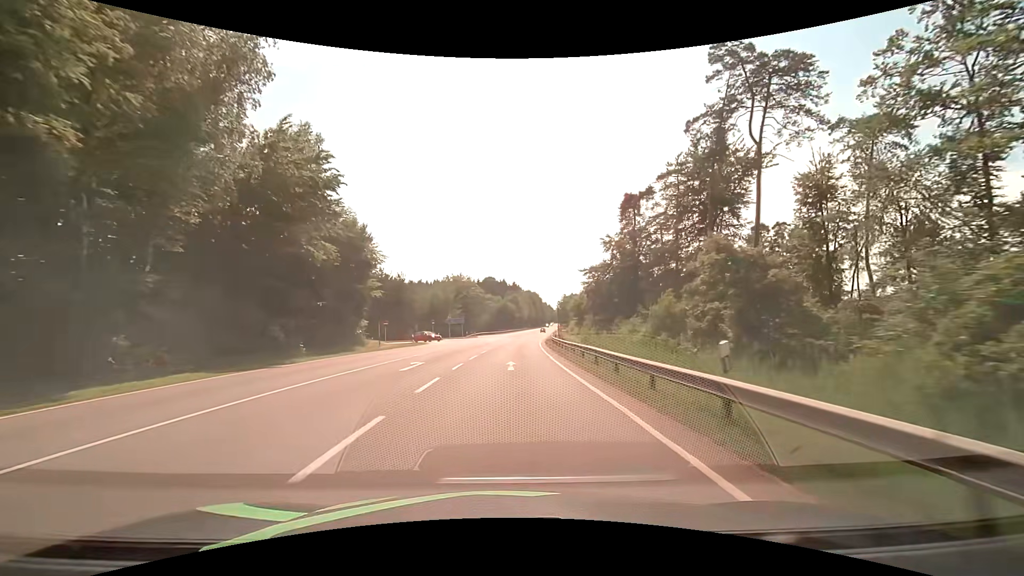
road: secondary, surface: asphalt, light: Day
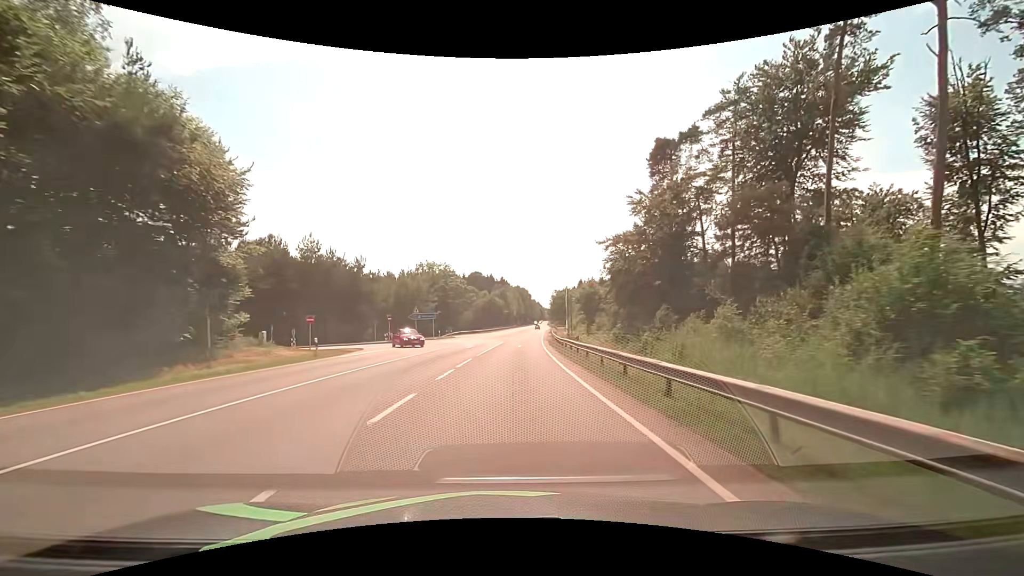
(+0.3, +21.6) m; +1°
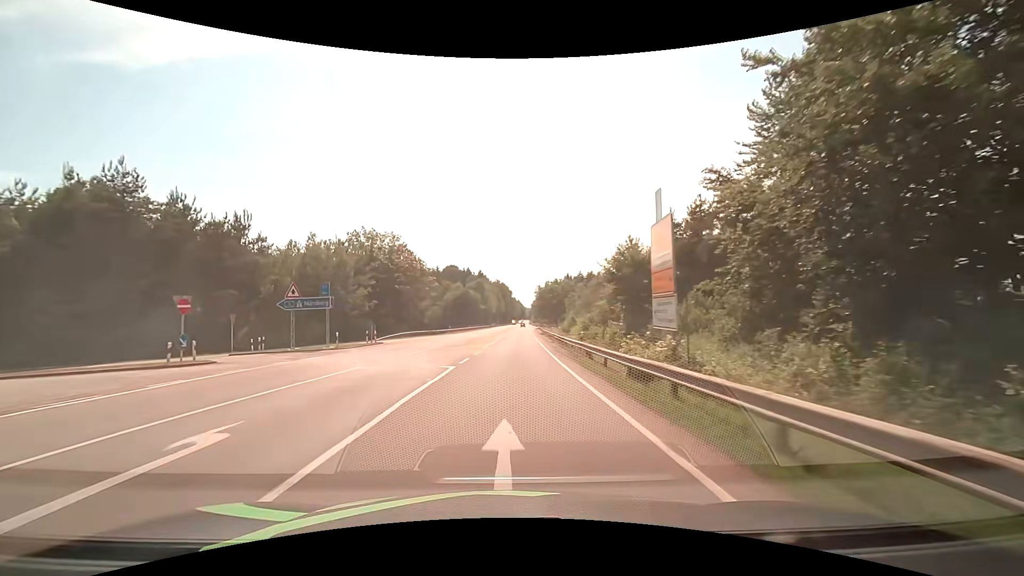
(+0.8, +32.4) m; +2°
